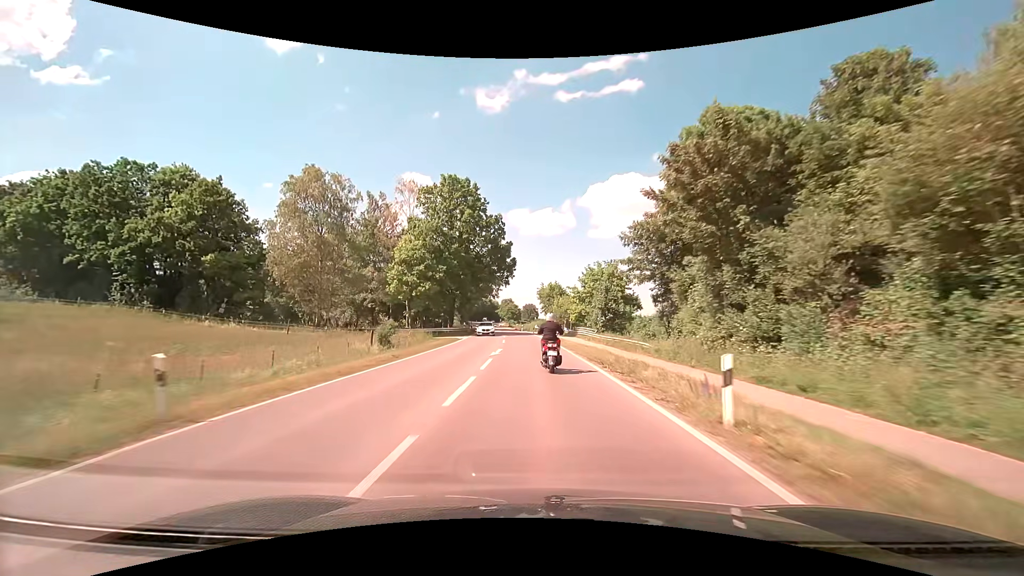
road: secondary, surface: asphalt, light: Day
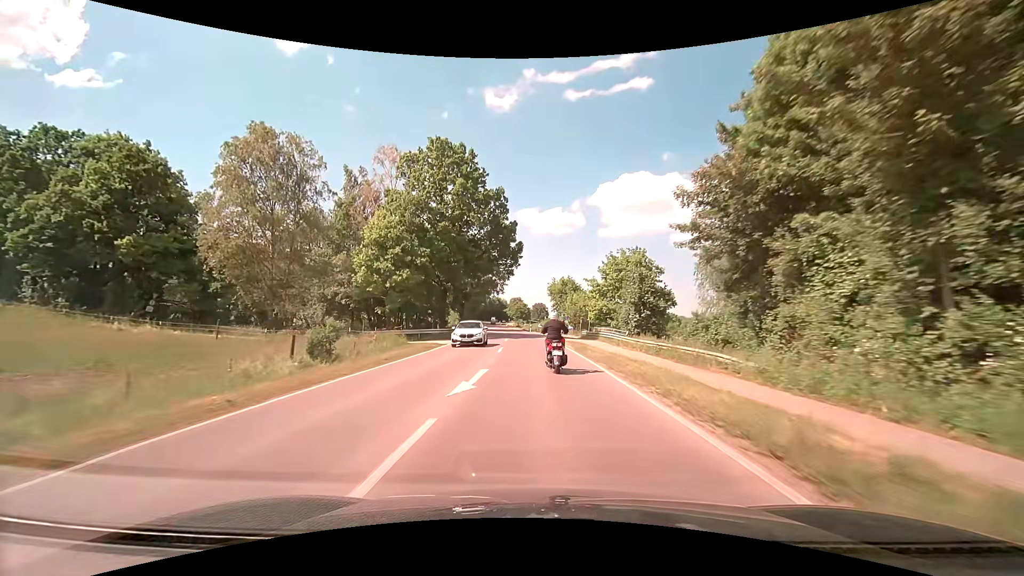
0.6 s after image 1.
(-0.1, +11.9) m; -1°
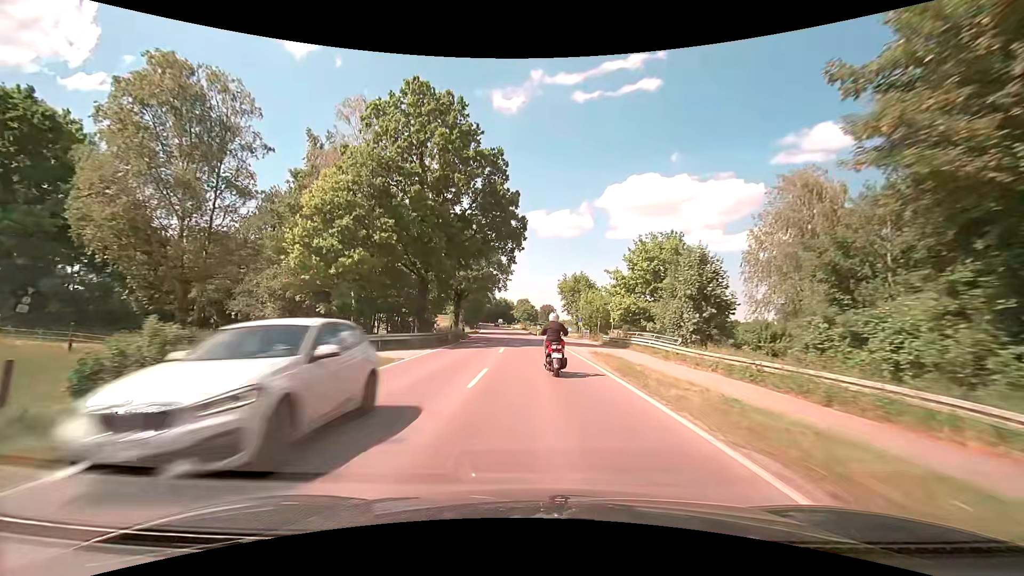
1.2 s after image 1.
(-0.1, +11.8) m; -1°
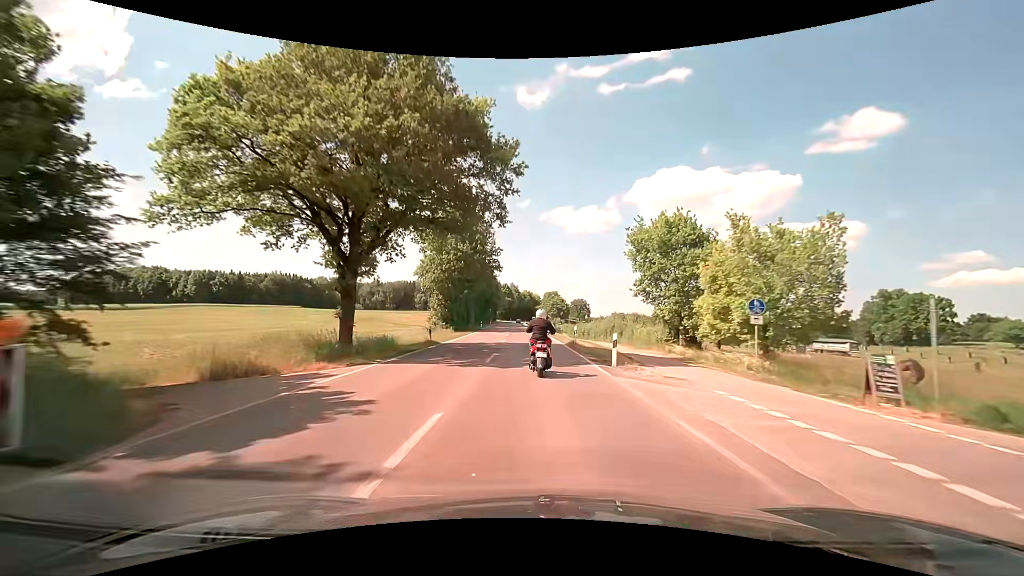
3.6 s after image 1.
(-1.3, +45.6) m; -3°
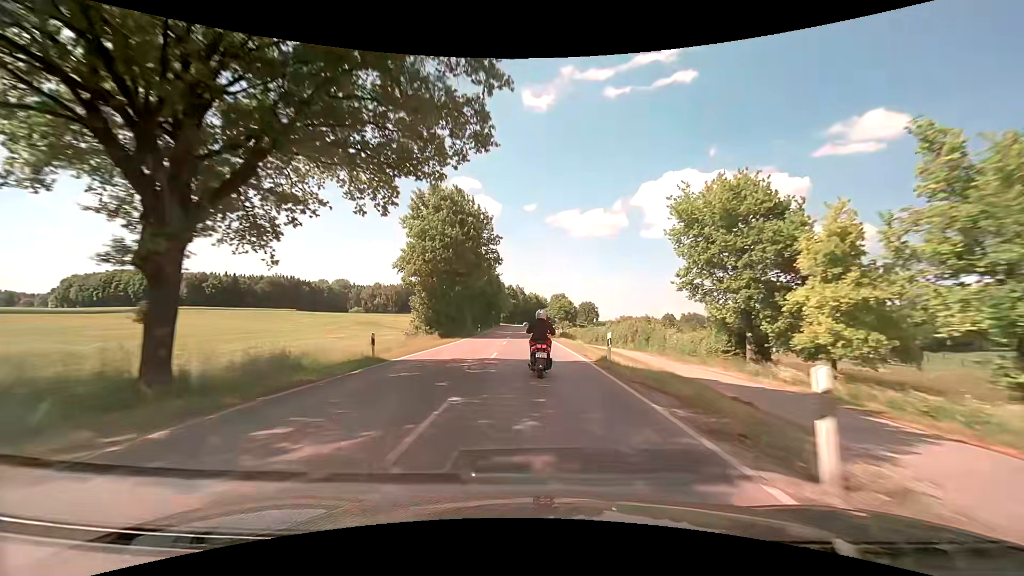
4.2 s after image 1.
(0.0, +11.1) m; 0°
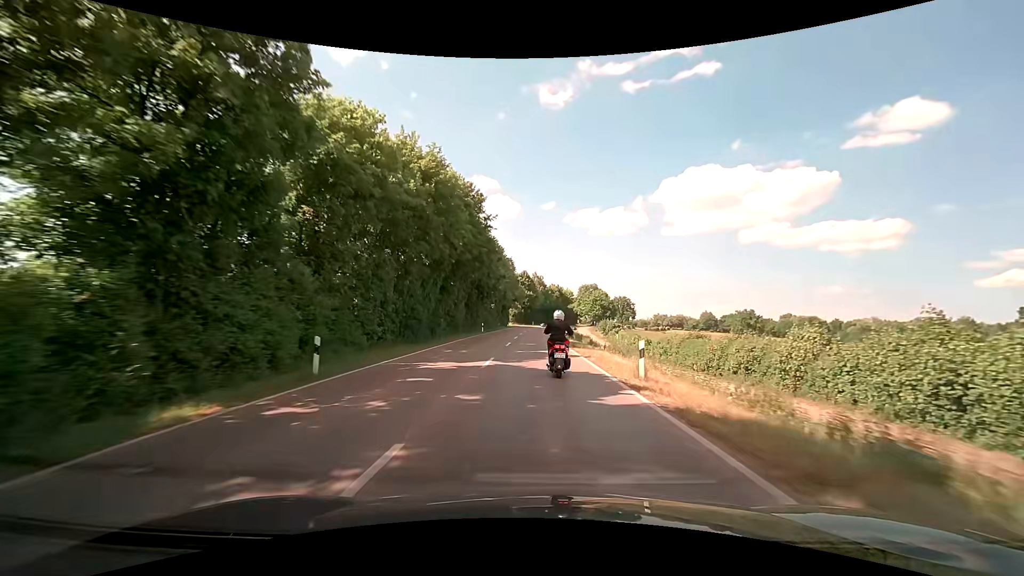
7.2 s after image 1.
(-1.6, +54.9) m; -2°
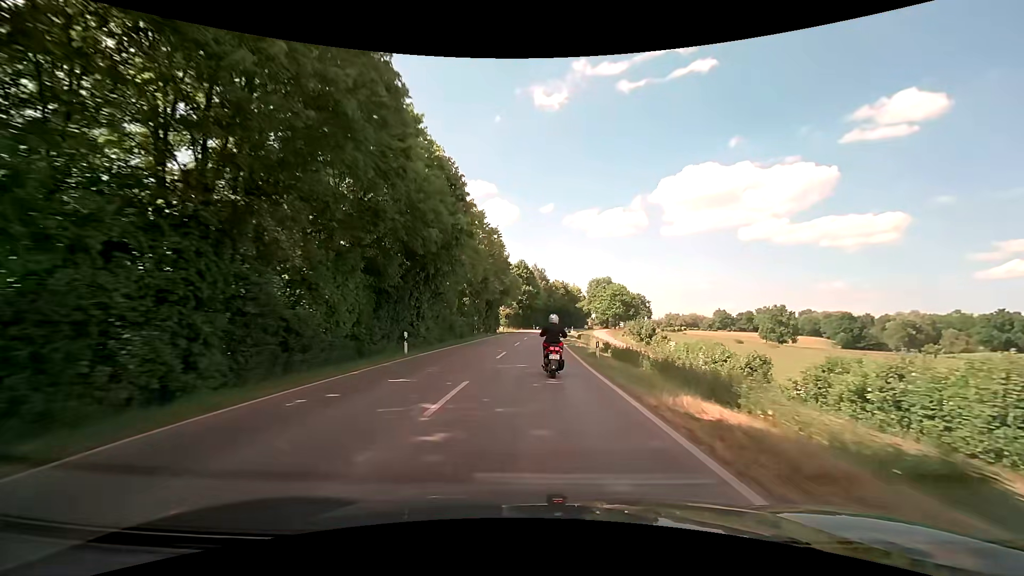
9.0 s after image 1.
(-0.1, +32.6) m; 0°
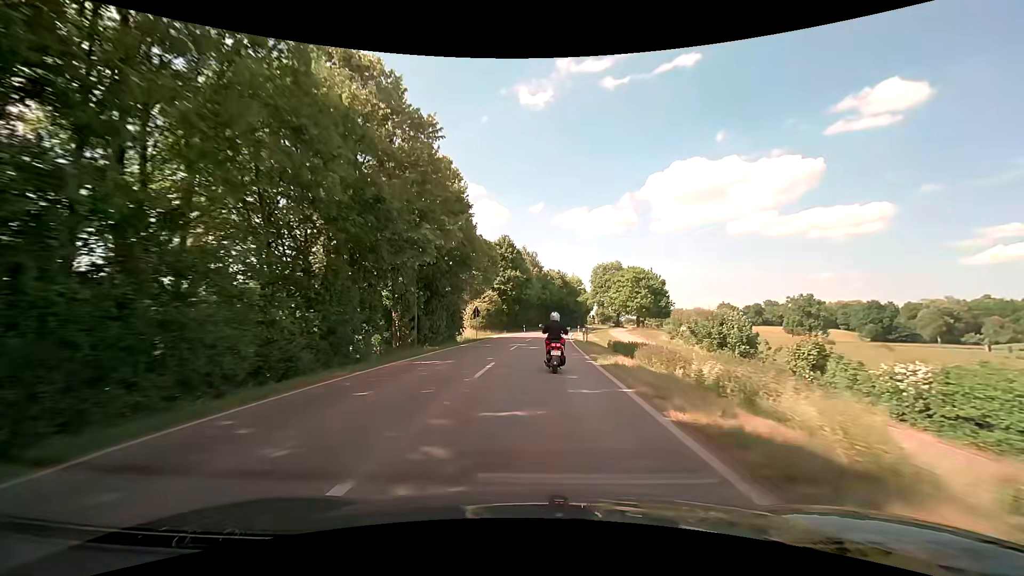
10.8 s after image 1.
(+0.2, +32.9) m; +1°
(0, +10) (0, +20) (0, +30) (+1, +40) (+1, +50) (+2, +60) (+3, +70) (+4, +80) (+5, +90) (+7, +100) m
